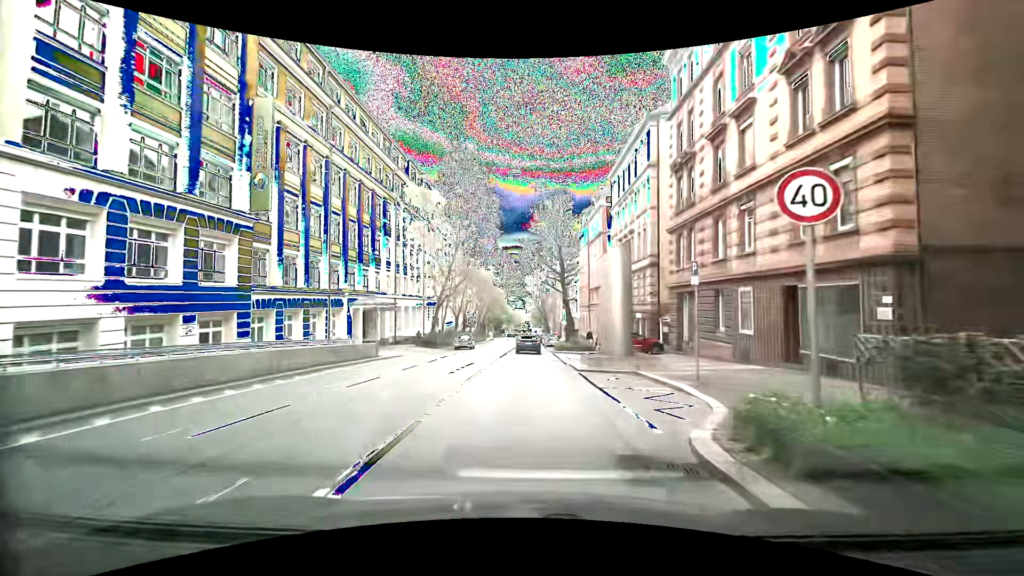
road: secondary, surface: asphalt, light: Day
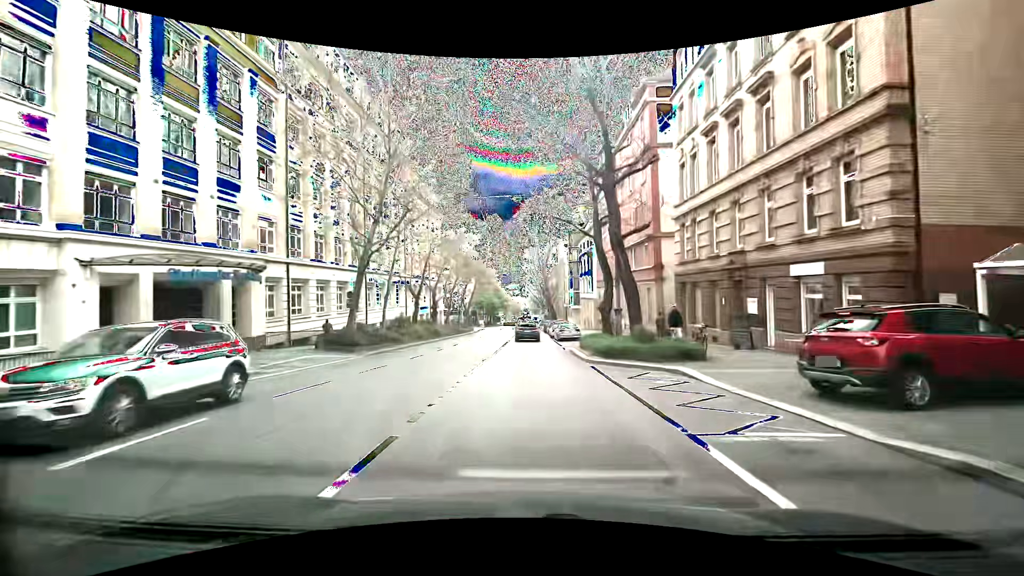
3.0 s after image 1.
(-0.2, +24.1) m; -1°
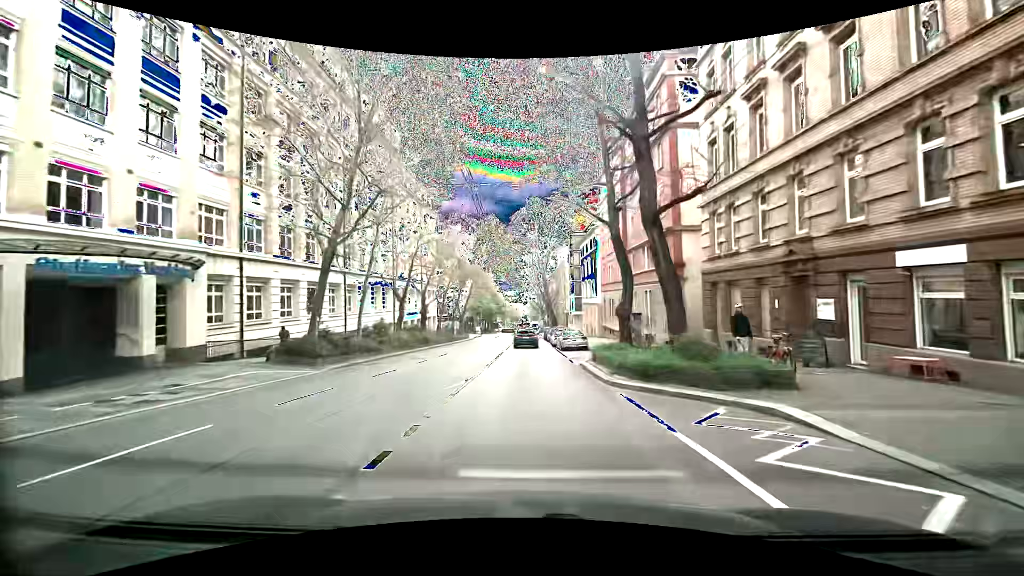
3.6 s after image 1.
(+0.1, +4.9) m; +1°
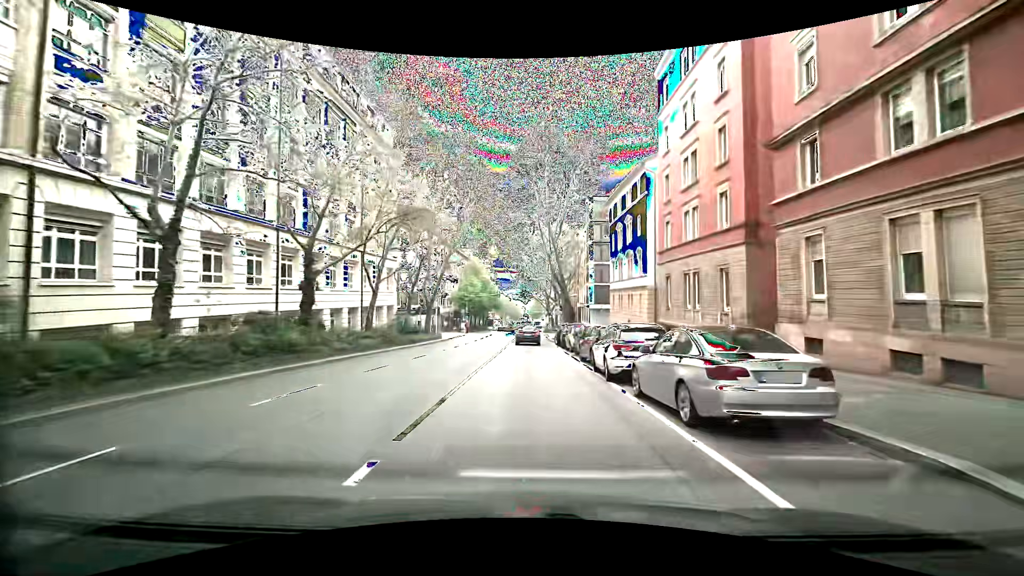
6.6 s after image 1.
(+0.1, +25.6) m; +1°
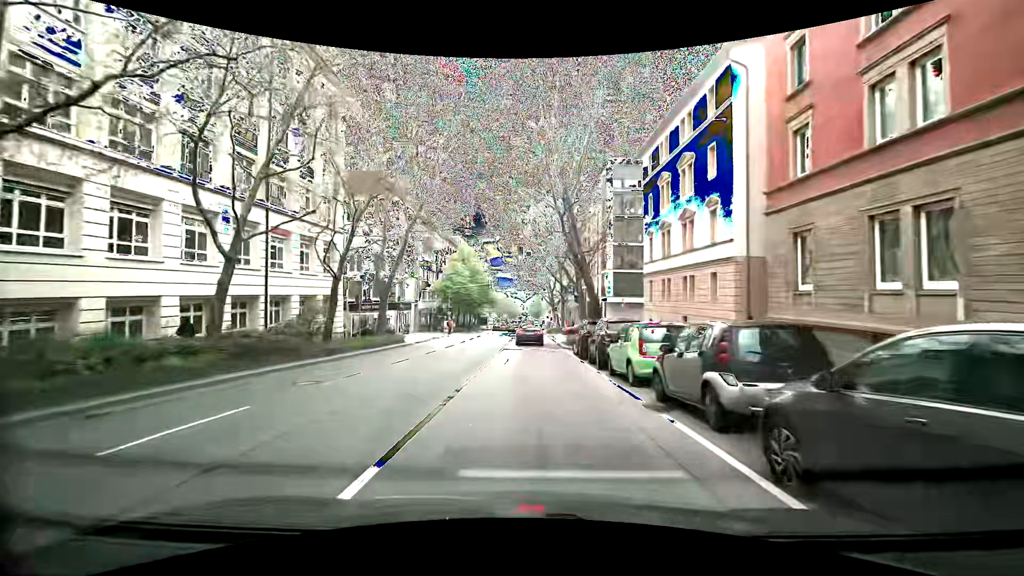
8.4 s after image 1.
(-1.2, +15.6) m; -2°
